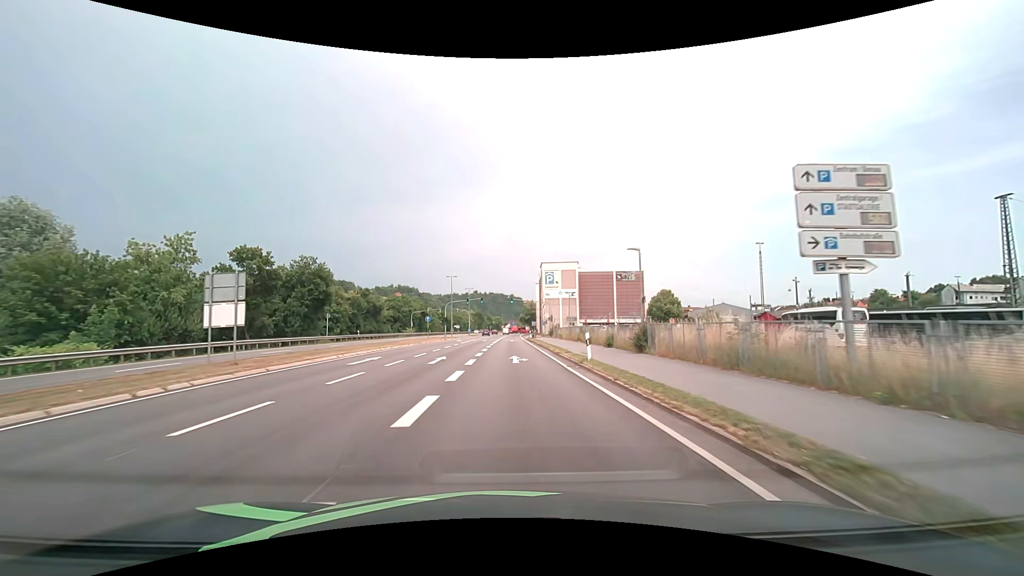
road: primary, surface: asphalt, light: Day
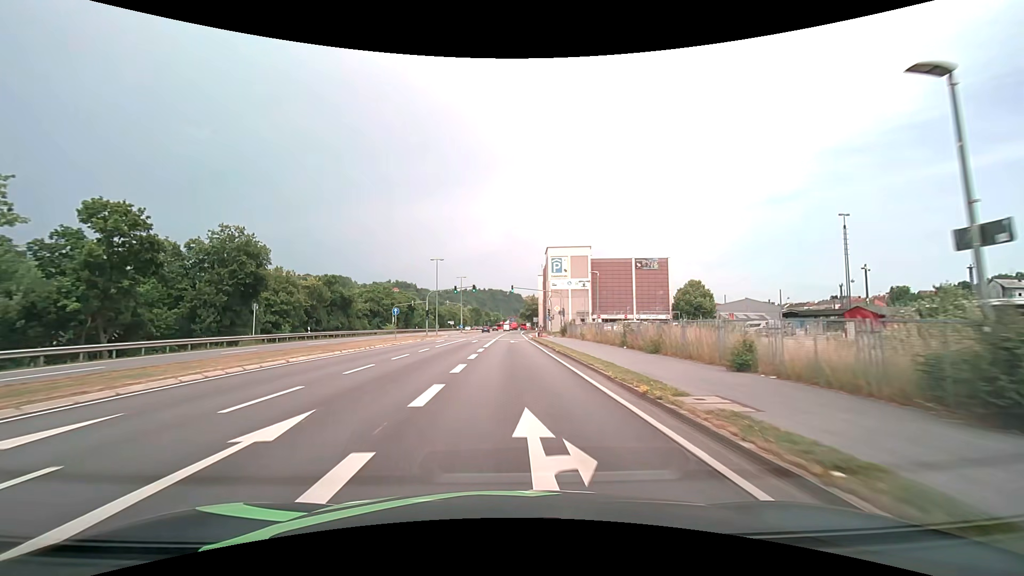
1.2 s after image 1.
(0.0, +16.4) m; 0°
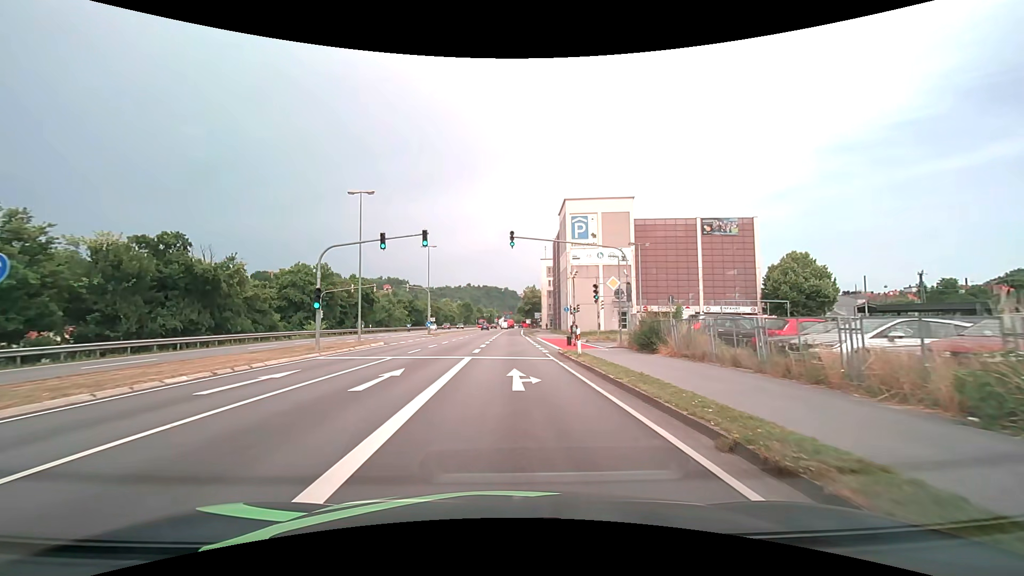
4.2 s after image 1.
(+0.1, +32.1) m; 0°
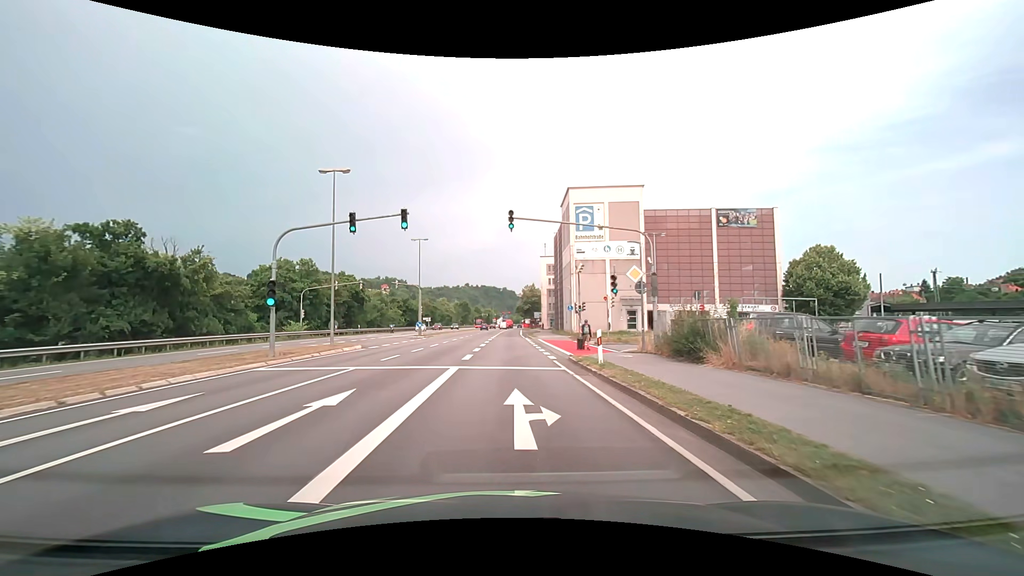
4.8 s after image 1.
(0.0, +4.6) m; +1°
